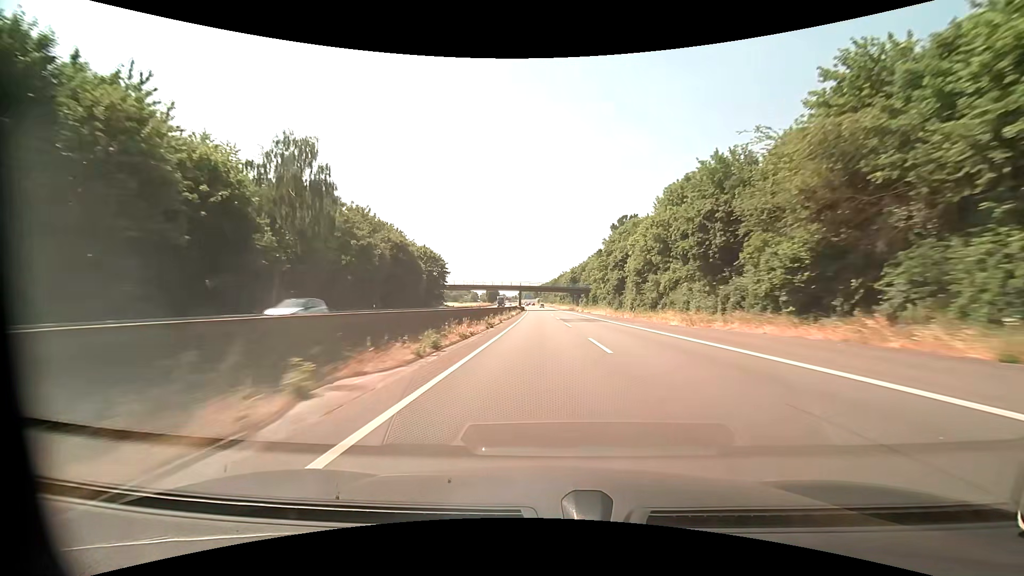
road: motorway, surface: asphalt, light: Day
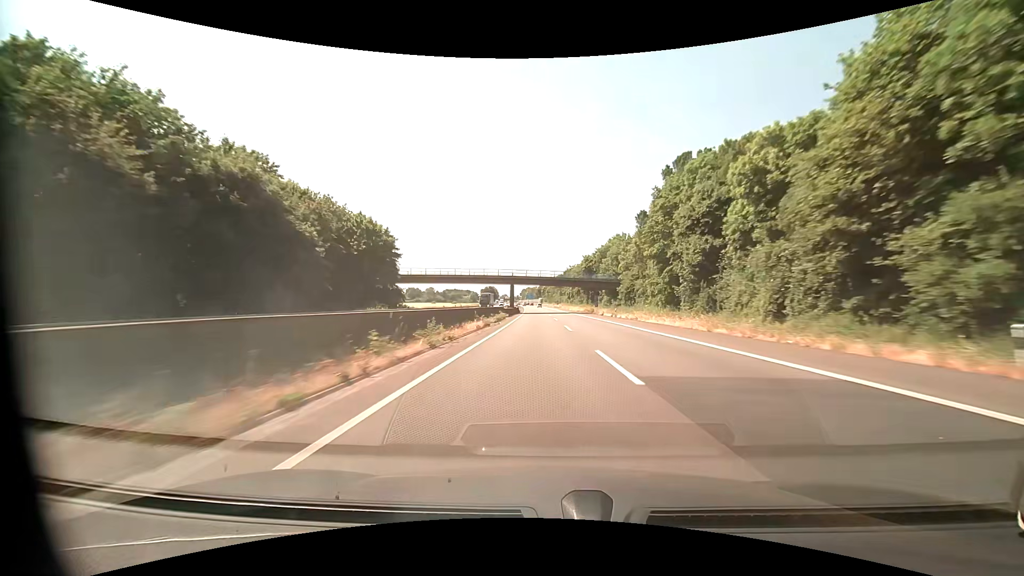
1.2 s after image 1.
(-0.2, +41.6) m; 0°
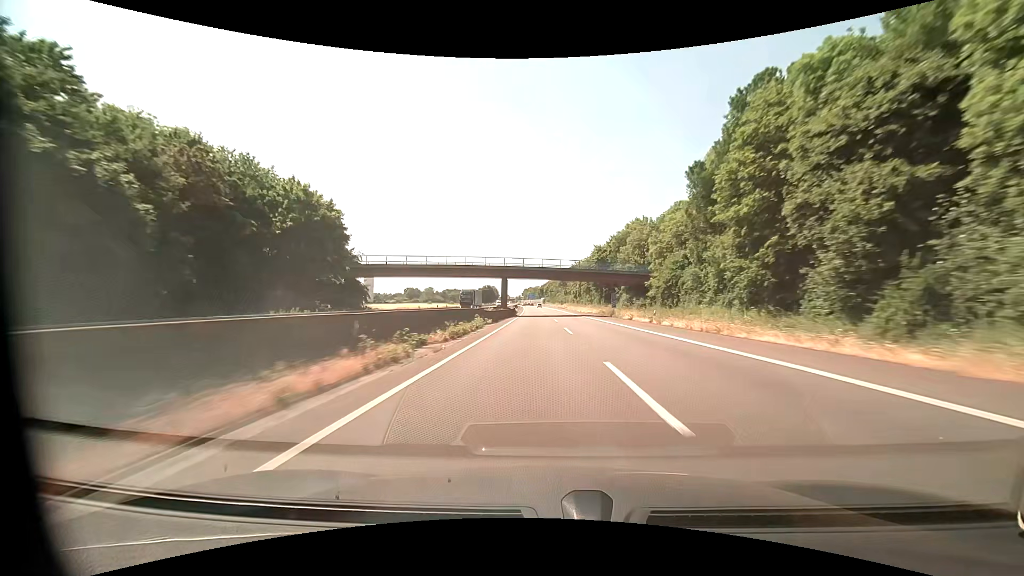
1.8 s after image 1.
(-0.1, +20.8) m; 0°
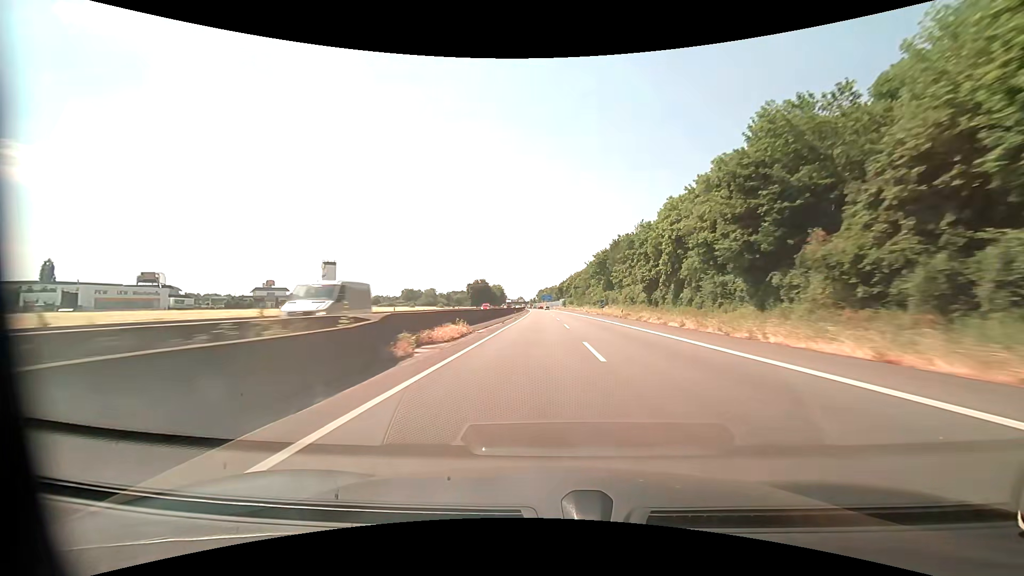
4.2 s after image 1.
(-1.2, +83.3) m; -1°
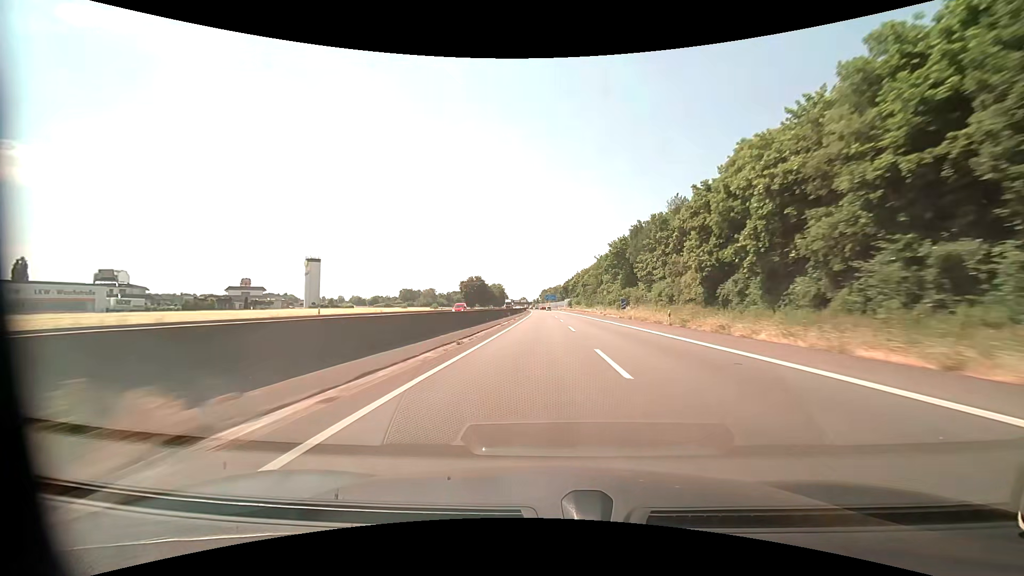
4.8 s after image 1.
(-0.2, +20.8) m; -1°
(0, +10) (0, +20) (0, +30) (0, +40) (0, +50) (-1, +60) (-1, +70) (-1, +80) (-1, +90) (-1, +100) m
